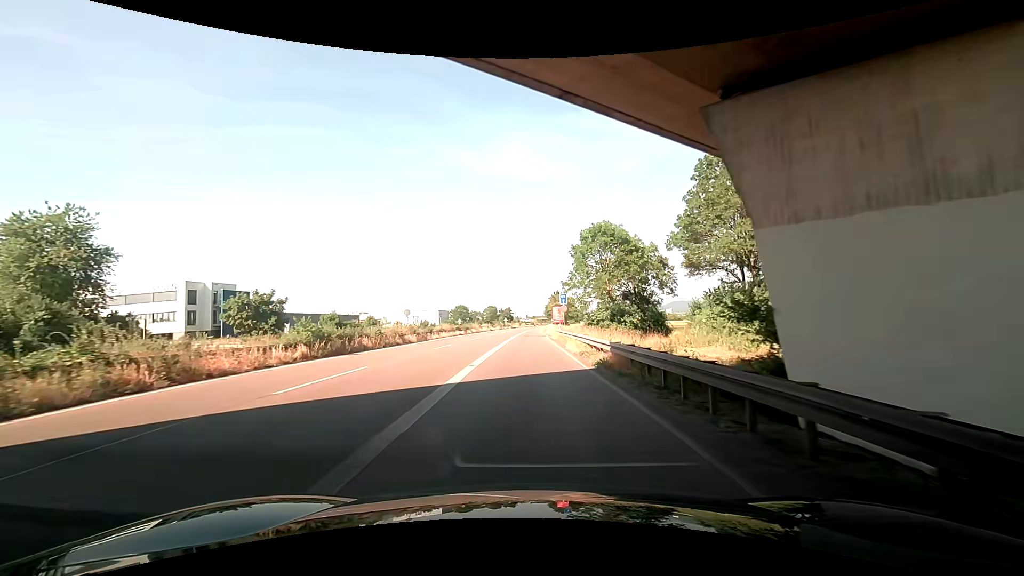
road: trunk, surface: asphalt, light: Day
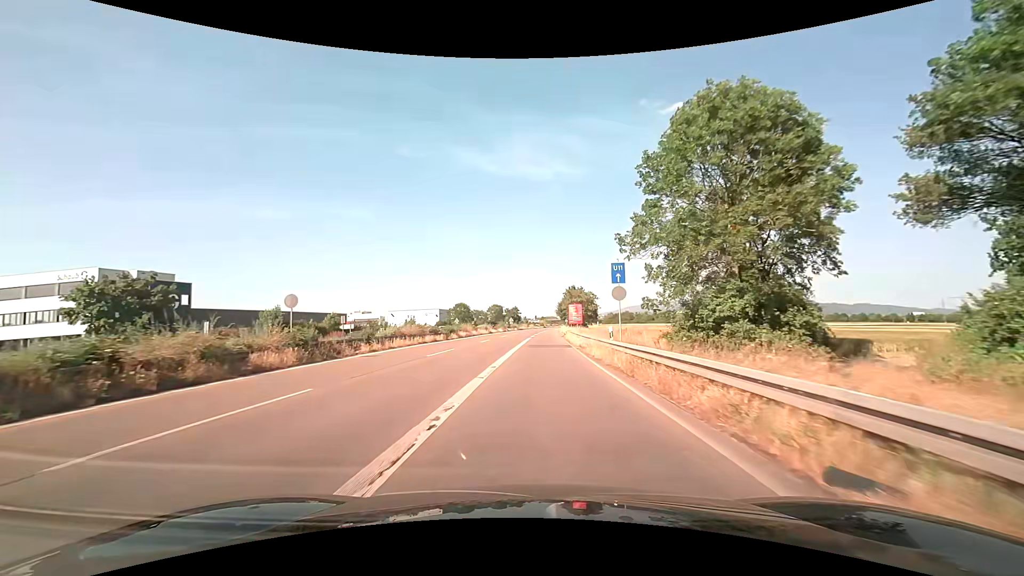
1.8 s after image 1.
(+0.1, +23.7) m; 0°
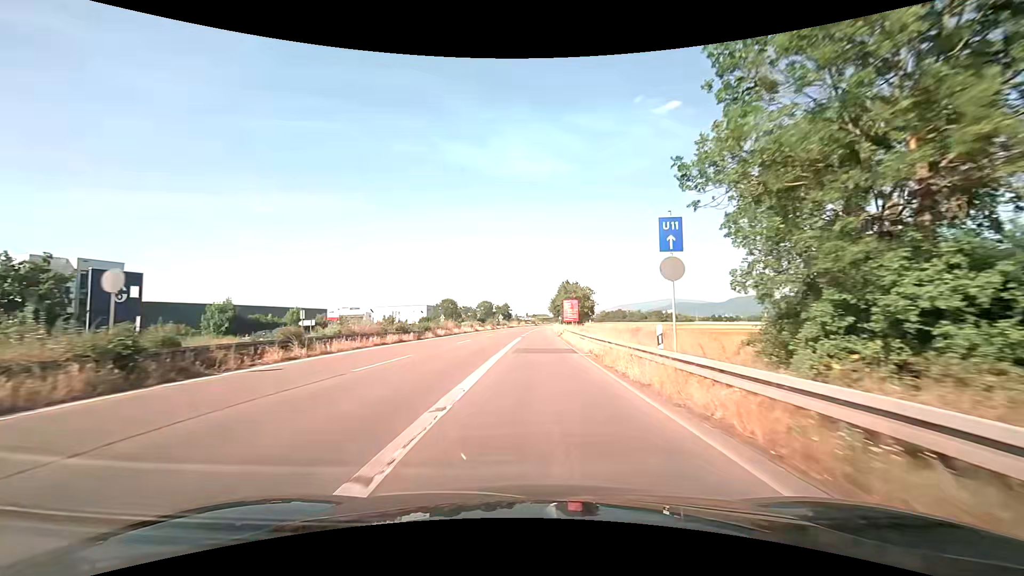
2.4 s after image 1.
(0.0, +8.9) m; +1°
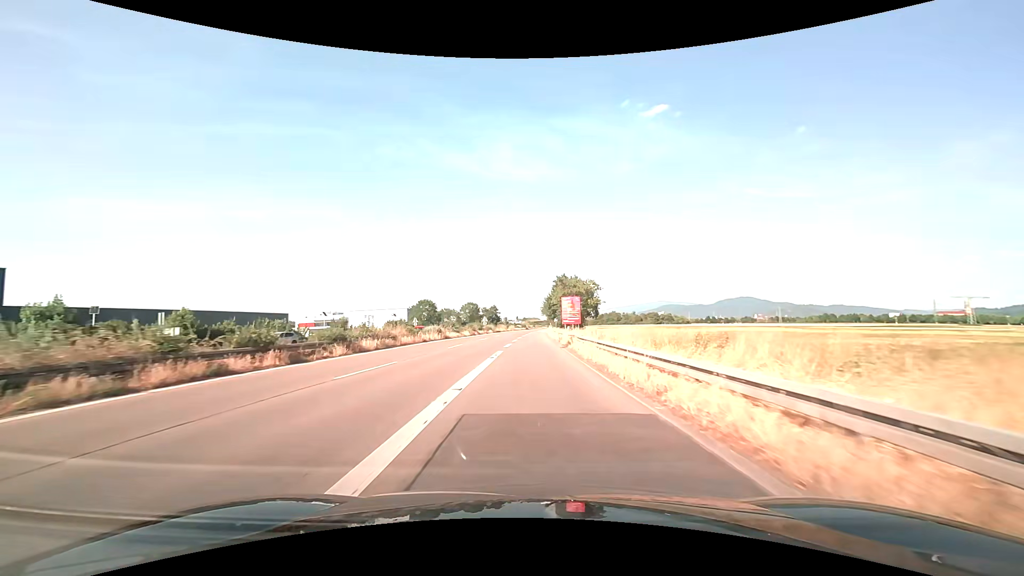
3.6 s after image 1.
(+0.2, +19.6) m; +1°
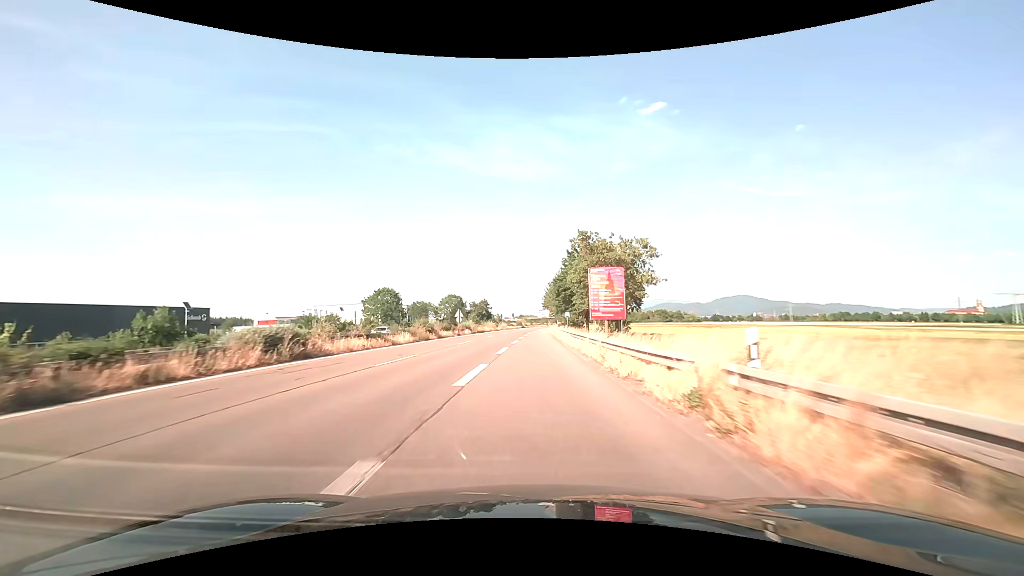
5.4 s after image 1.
(+0.2, +34.3) m; 0°
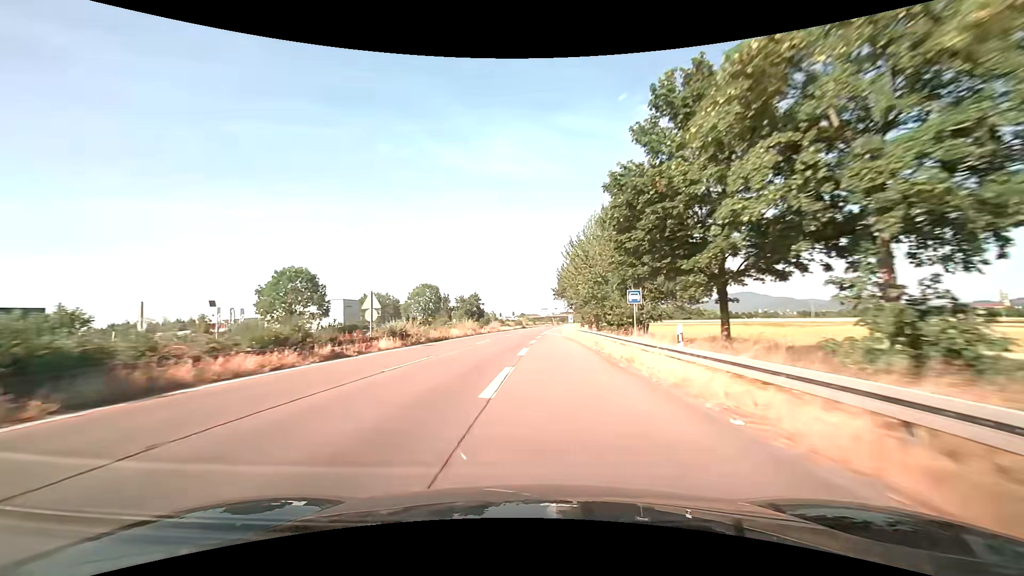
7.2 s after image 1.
(0.0, +38.3) m; 0°
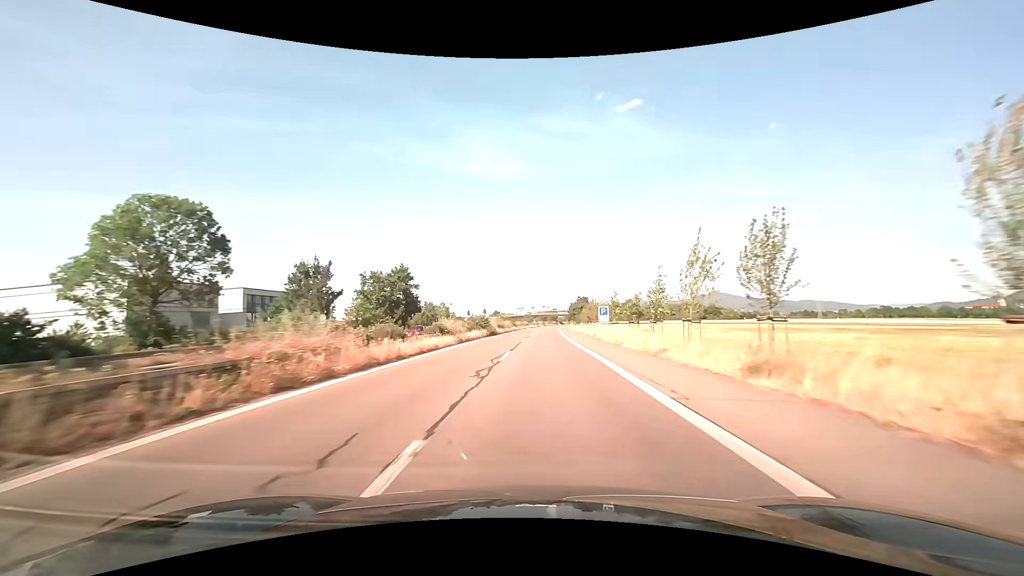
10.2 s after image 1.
(+0.1, +70.1) m; +3°
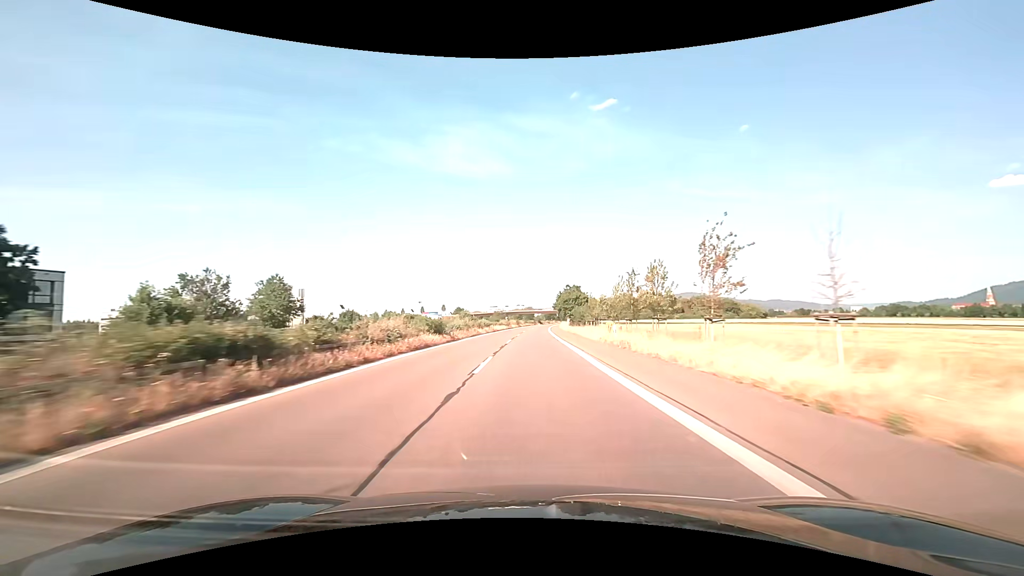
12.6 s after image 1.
(+2.1, +59.7) m; +3°
(0, +10) (0, +20) (0, +30) (0, +40) (+1, +50) (+1, +60) (+1, +70) (+1, +80) (+2, +90) (+2, +100) m
